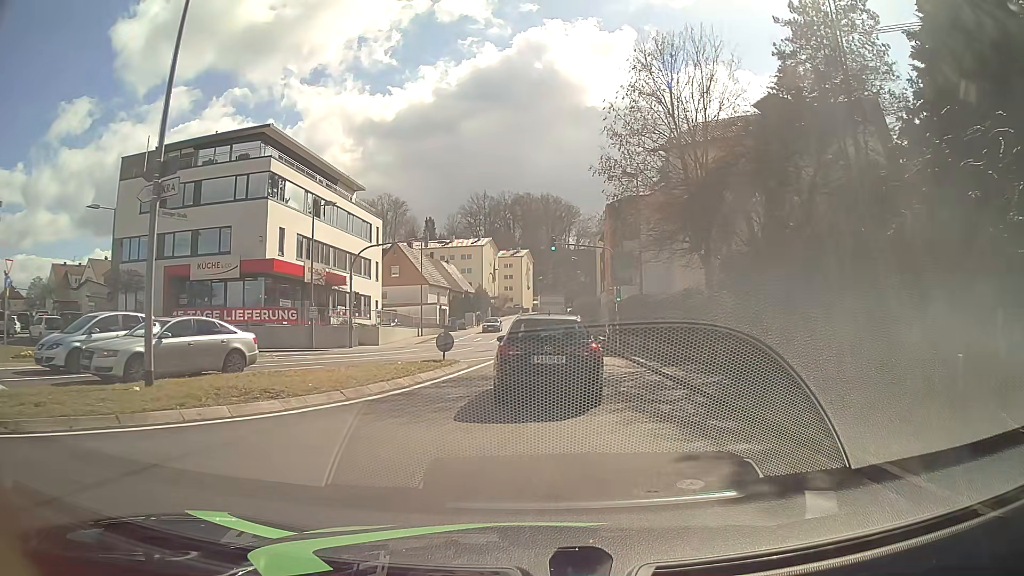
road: tertiary_link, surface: asphalt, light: Day
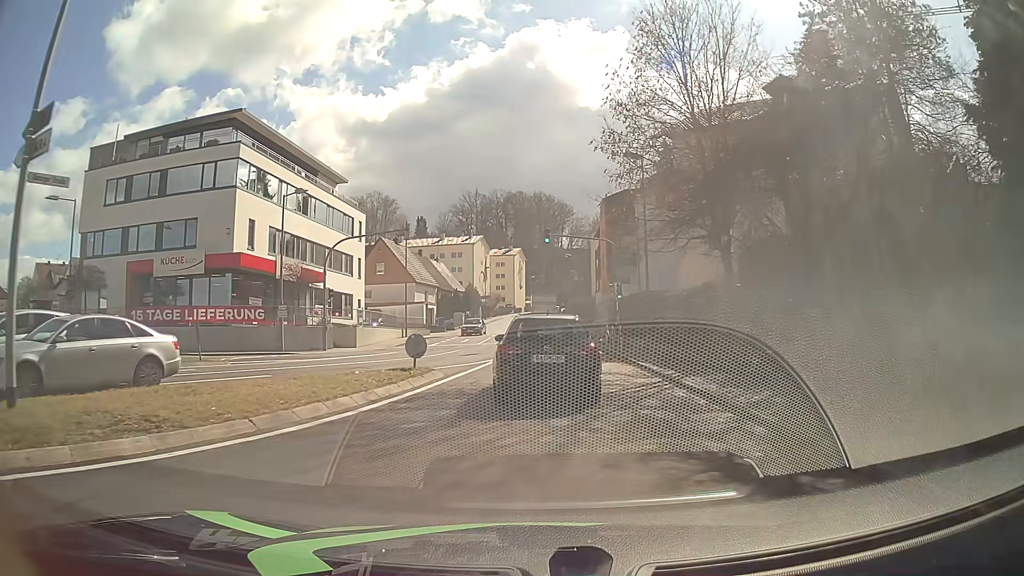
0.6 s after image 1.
(0.0, +3.8) m; 0°
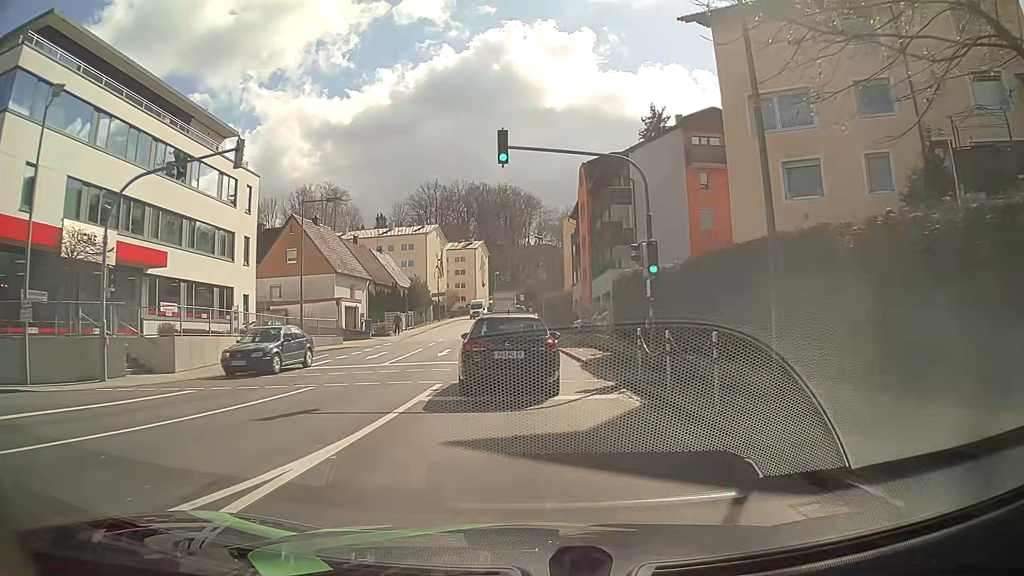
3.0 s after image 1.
(+0.6, +17.6) m; +4°
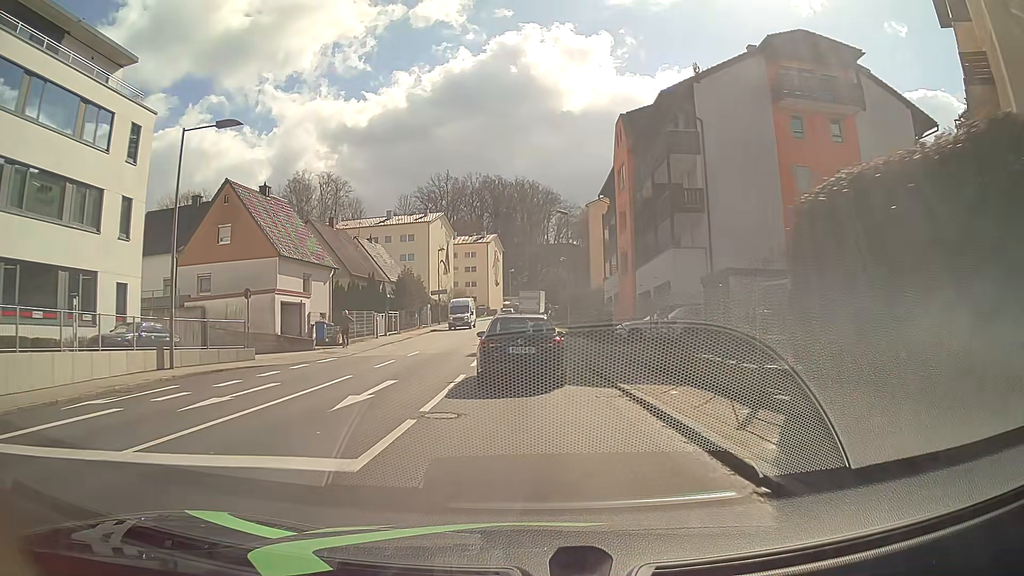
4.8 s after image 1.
(-0.2, +15.3) m; -2°
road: tertiary
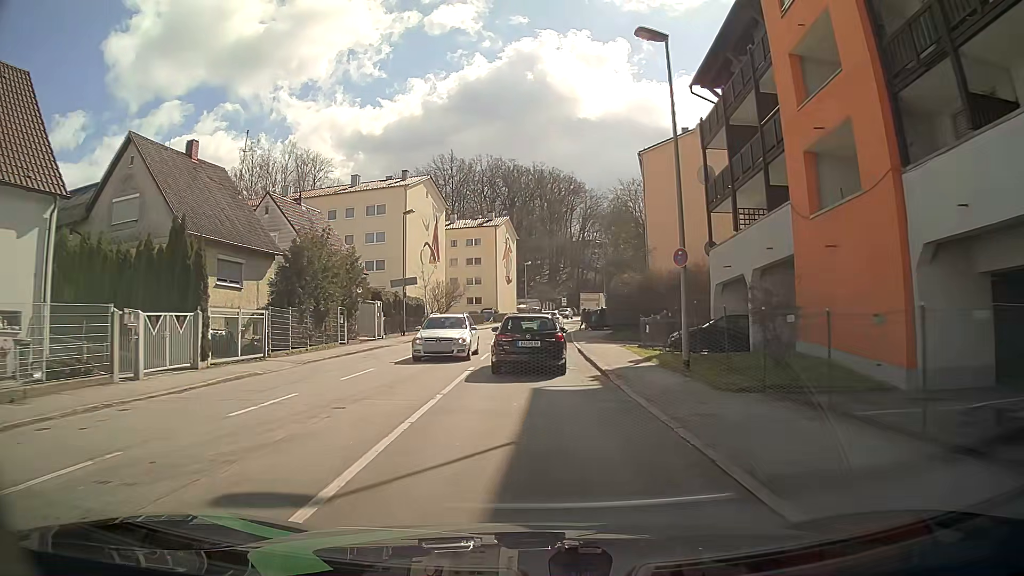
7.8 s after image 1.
(-0.6, +29.2) m; -1°
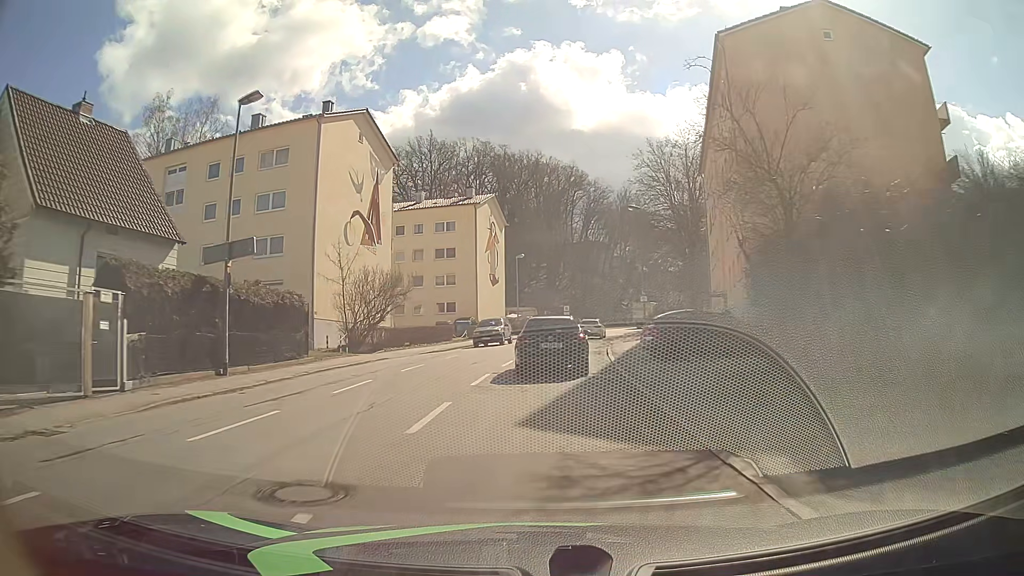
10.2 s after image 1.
(-0.2, +25.7) m; 0°
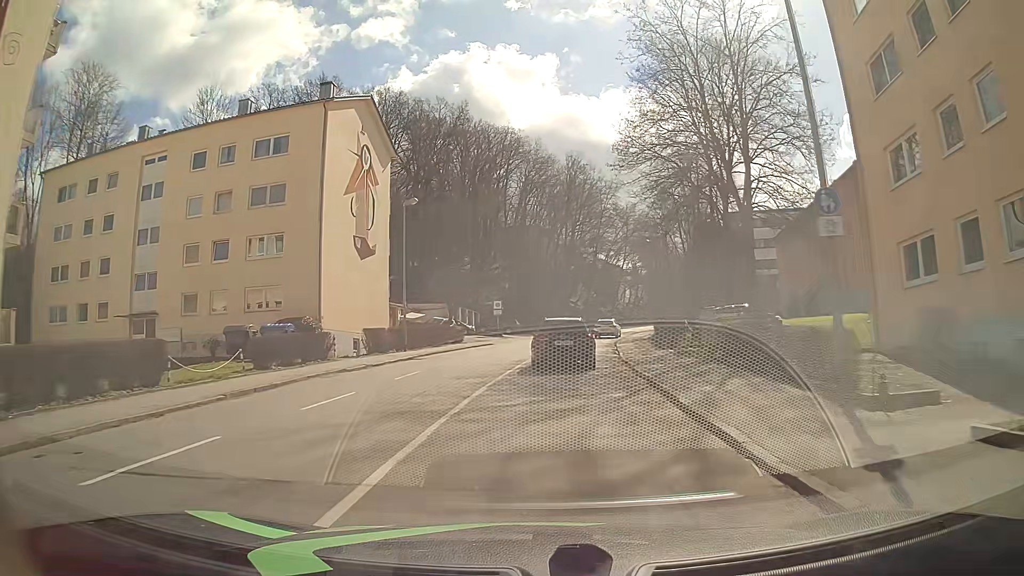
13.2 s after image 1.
(+1.3, +32.6) m; +5°
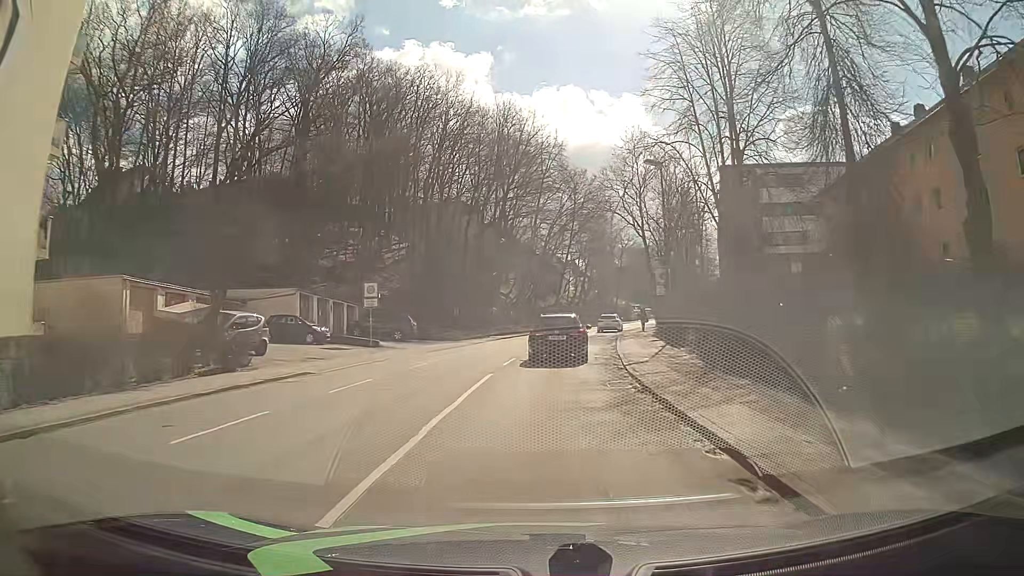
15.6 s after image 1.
(+2.1, +28.1) m; +7°
(0, +10) (0, +20) (+1, +30) (+2, +40) (+4, +50) (+6, +60) (+8, +69) (+10, +79) (+13, +89) (+16, +98) m
